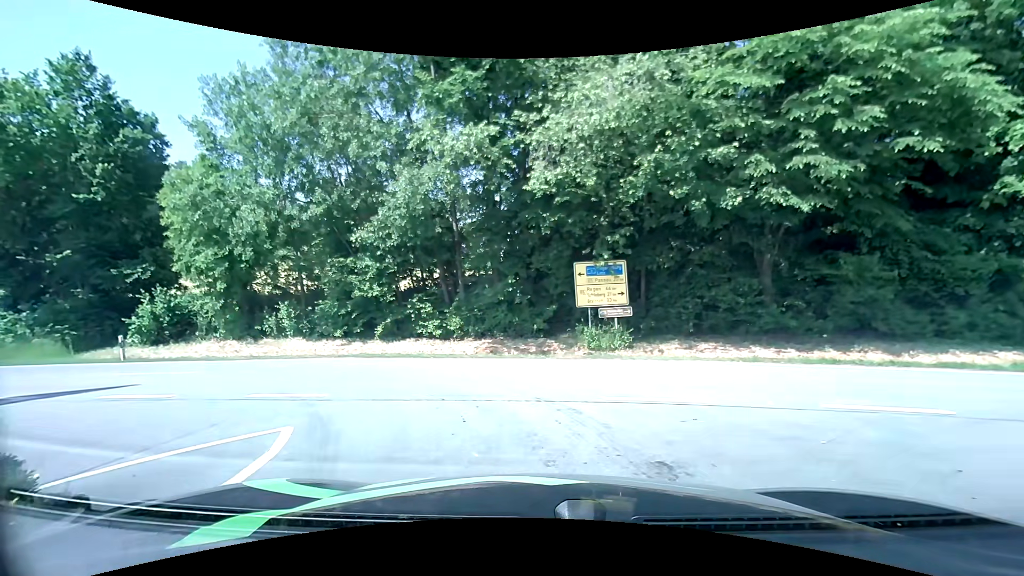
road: tertiary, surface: asphalt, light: Day
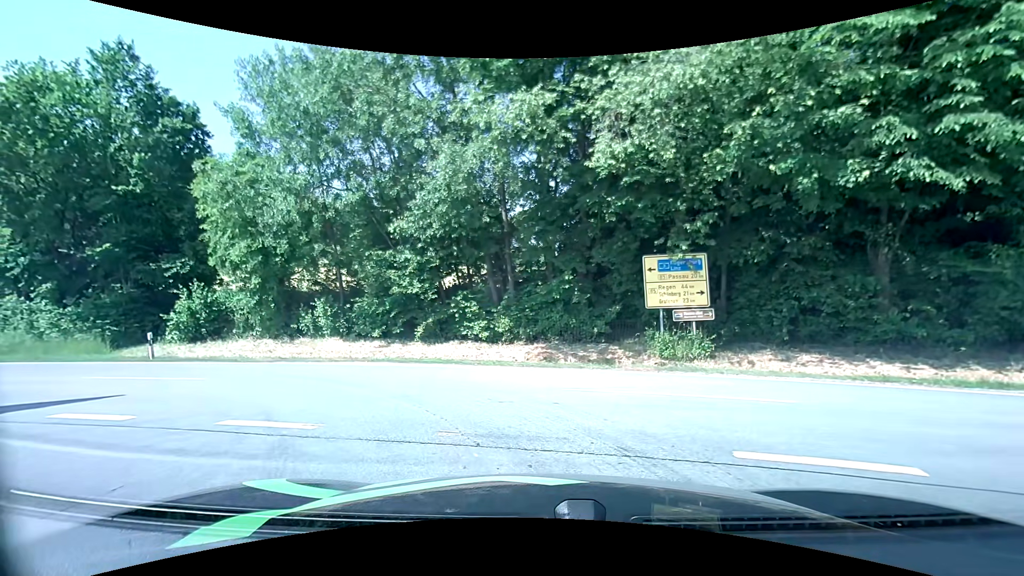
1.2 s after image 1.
(-0.1, +2.5) m; -5°
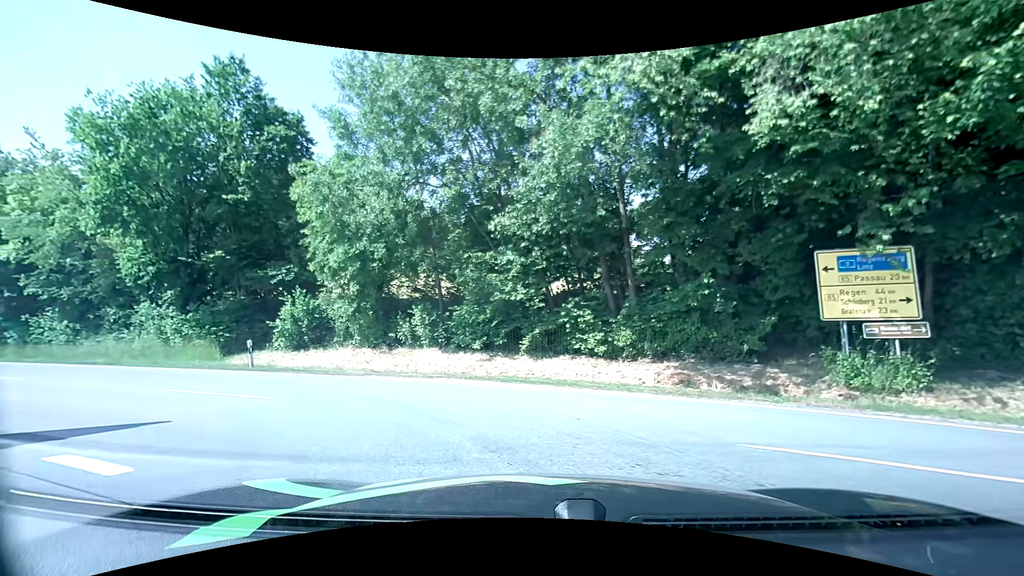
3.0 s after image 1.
(-0.3, +3.0) m; -13°
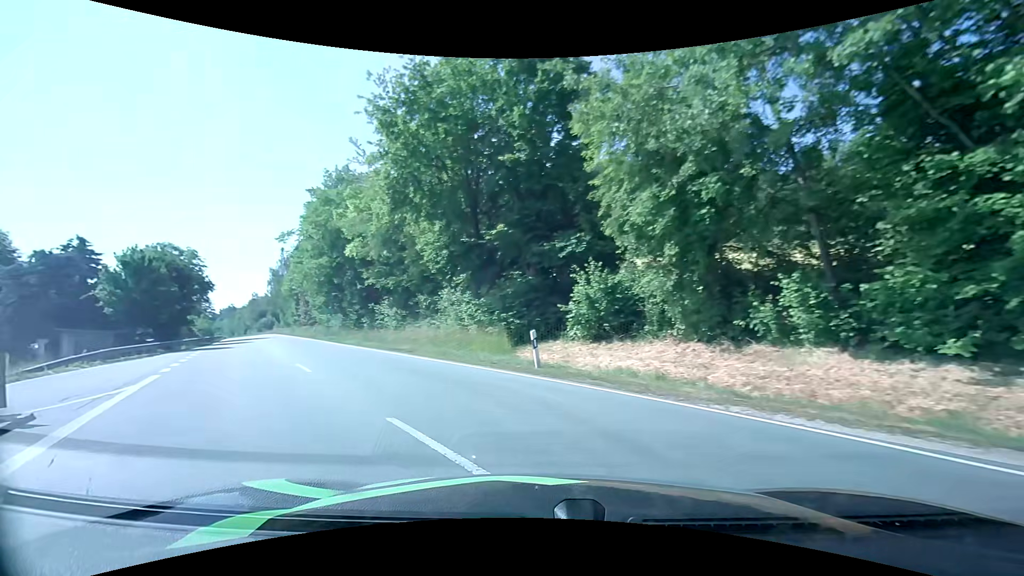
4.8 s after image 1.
(-2.2, +7.4) m; -32°
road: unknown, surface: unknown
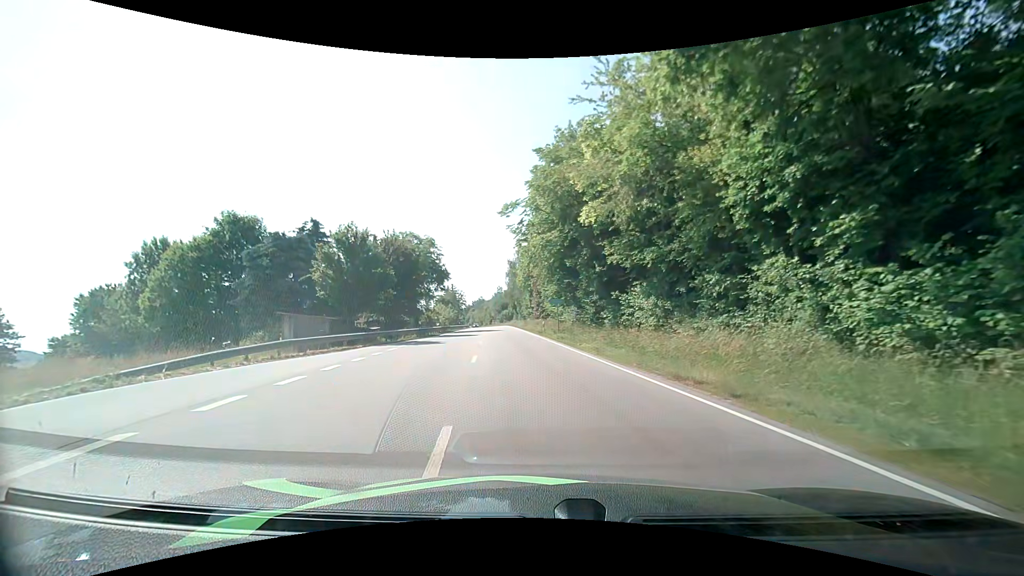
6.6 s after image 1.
(-4.0, +12.4) m; -27°
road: primary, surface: asphalt
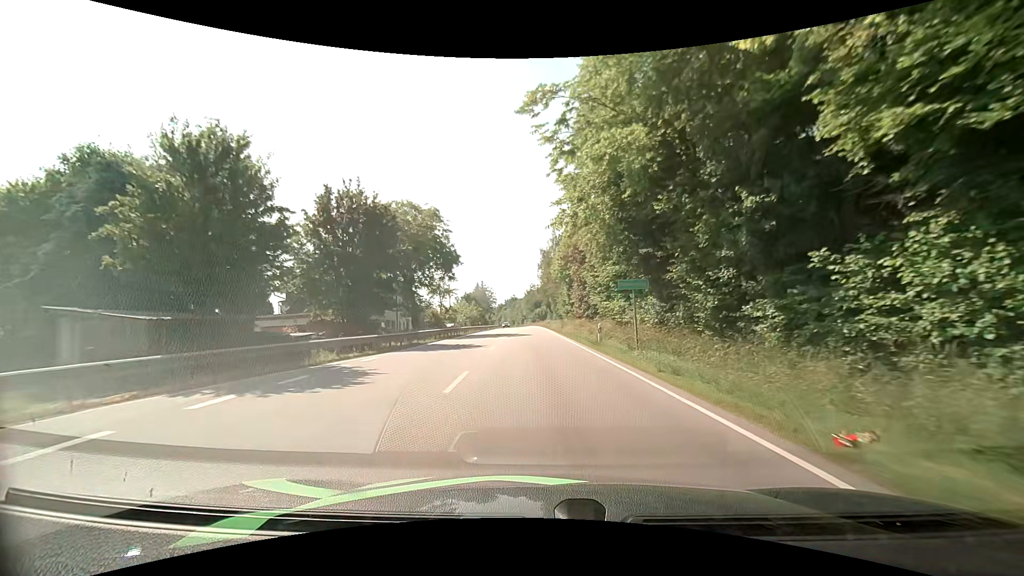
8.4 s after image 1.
(-0.9, +18.4) m; -4°
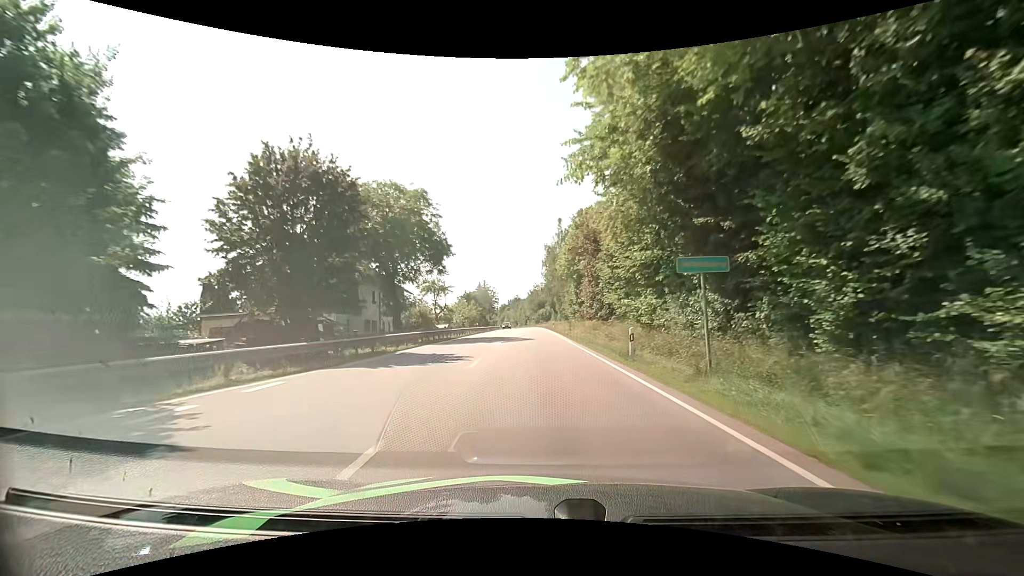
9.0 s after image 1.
(0.0, +7.4) m; -1°
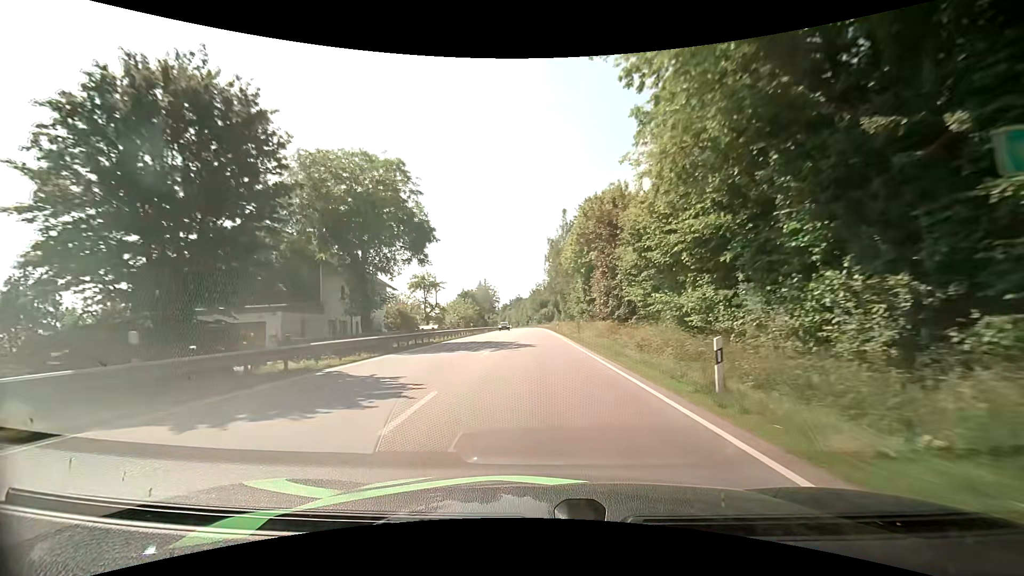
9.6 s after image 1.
(0.0, +7.9) m; 0°
(0, +10) (0, +20) (0, +30) (-1, +40) (-1, +50) (-1, +60) (-1, +70) (-1, +80) (-2, +90) (-2, +100) m
